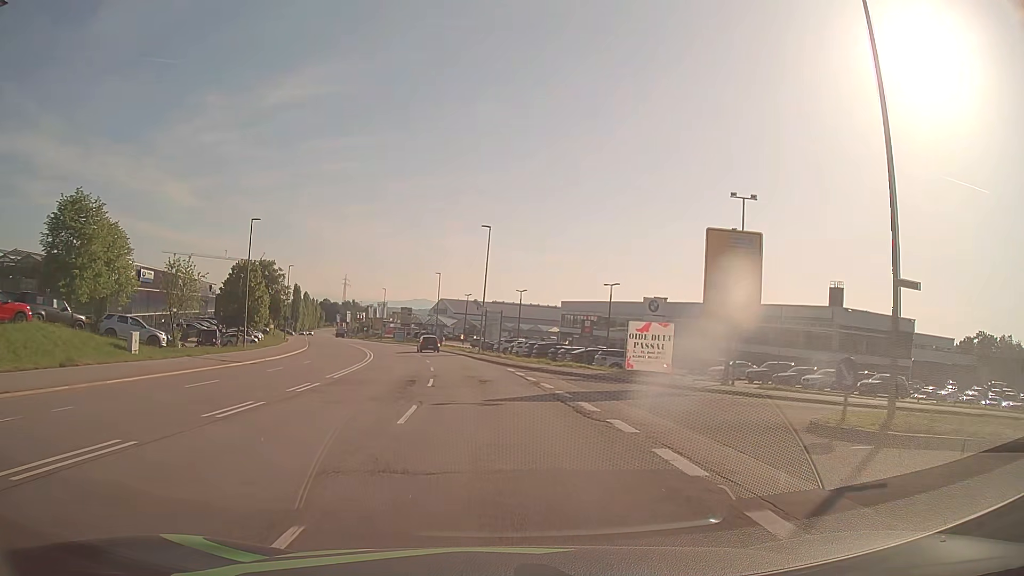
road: secondary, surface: asphalt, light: Day
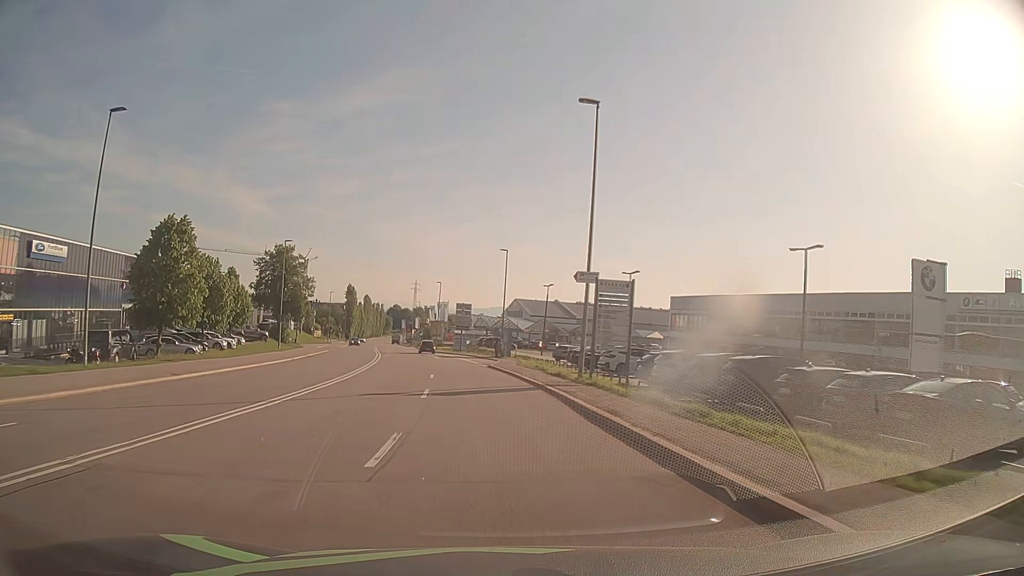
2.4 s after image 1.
(-1.7, +30.3) m; -7°
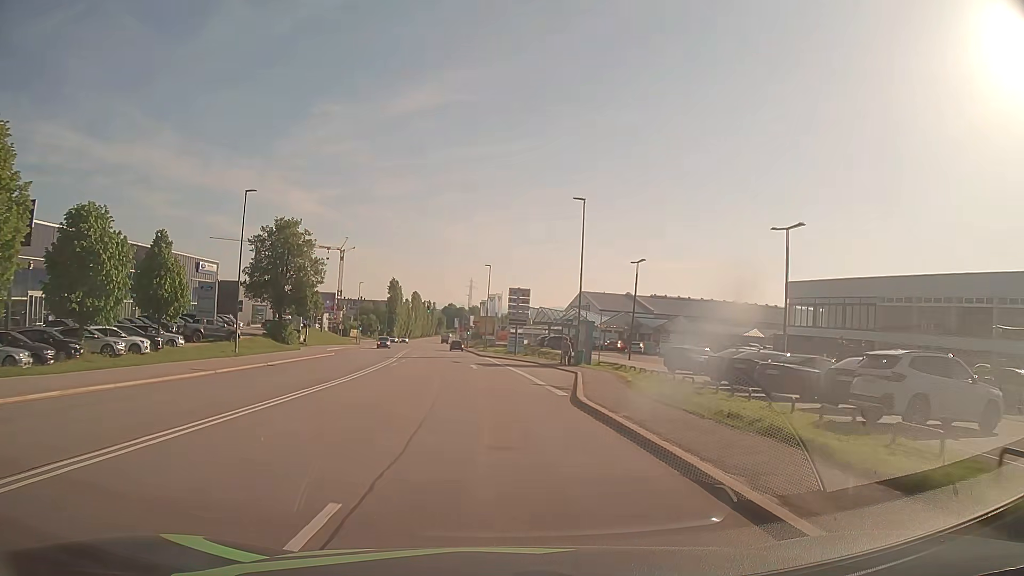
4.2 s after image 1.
(-1.0, +22.8) m; -5°
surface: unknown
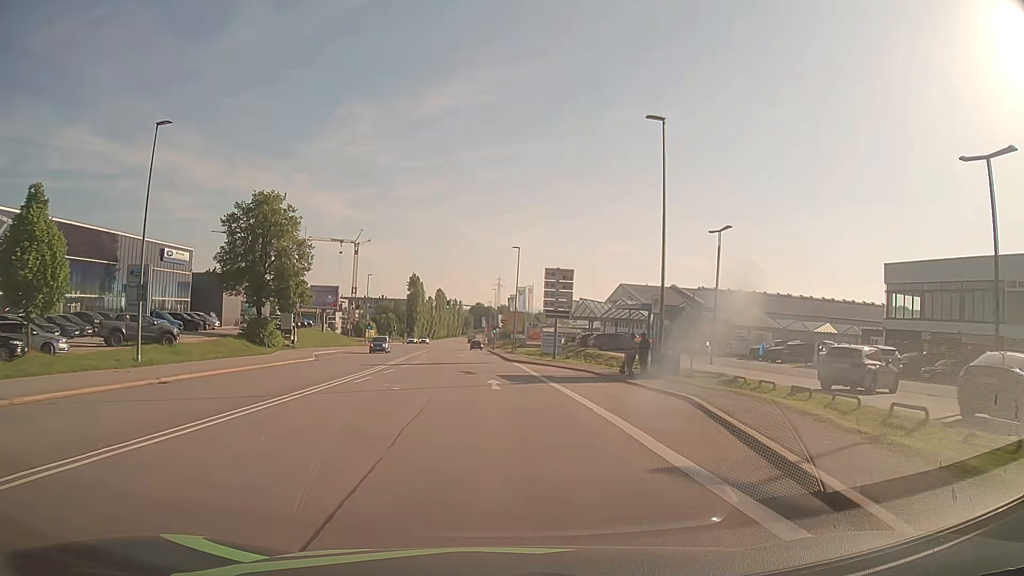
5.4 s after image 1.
(-0.3, +15.3) m; -2°
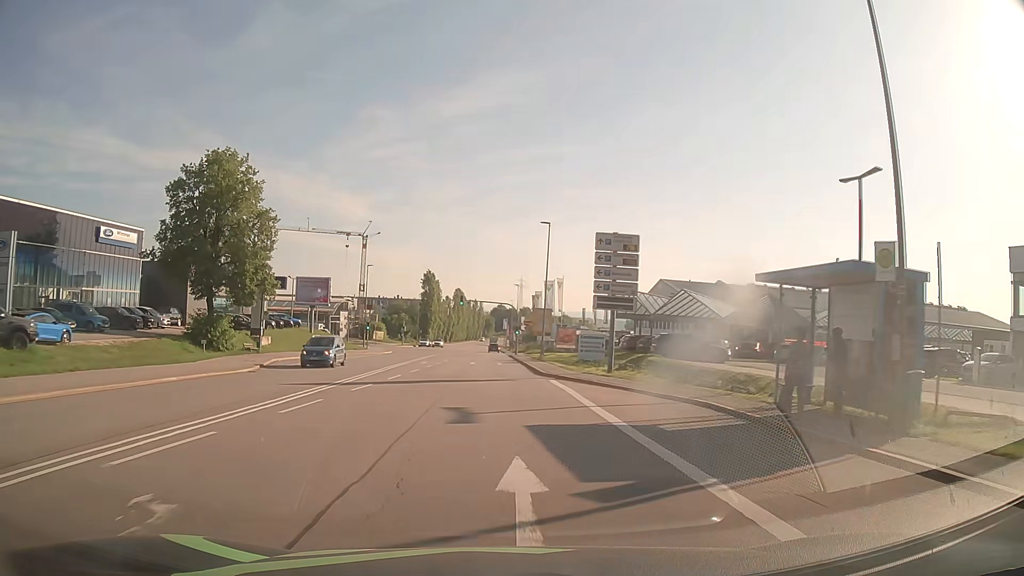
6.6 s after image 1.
(-0.3, +15.3) m; -2°
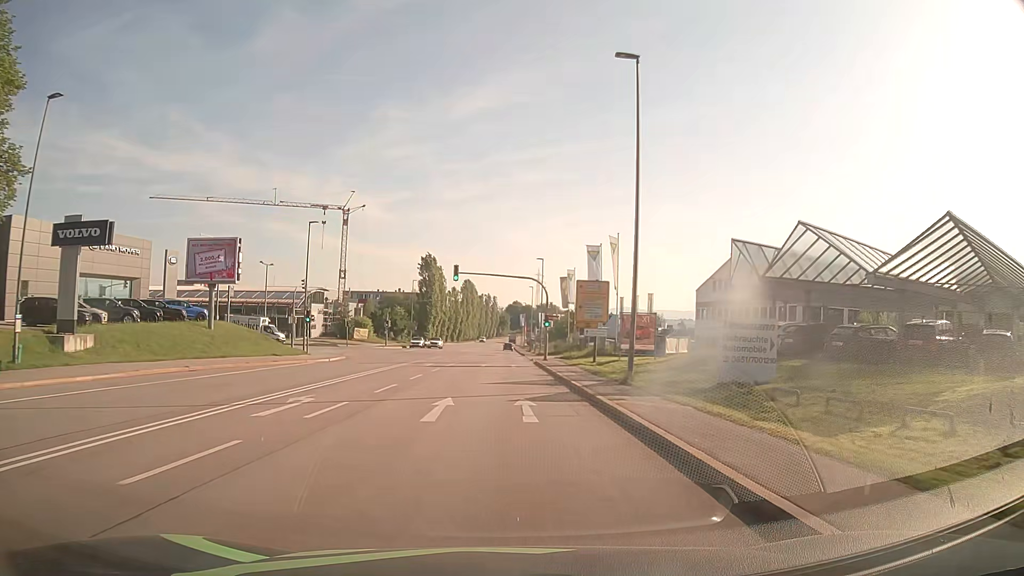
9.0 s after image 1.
(-0.5, +30.6) m; -1°
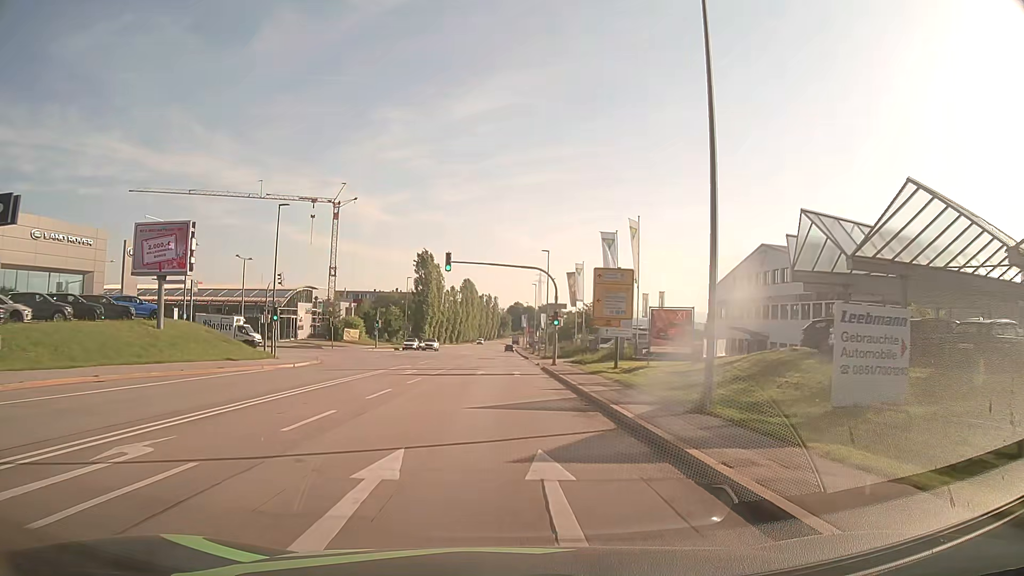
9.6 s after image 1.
(0.0, +7.6) m; 0°
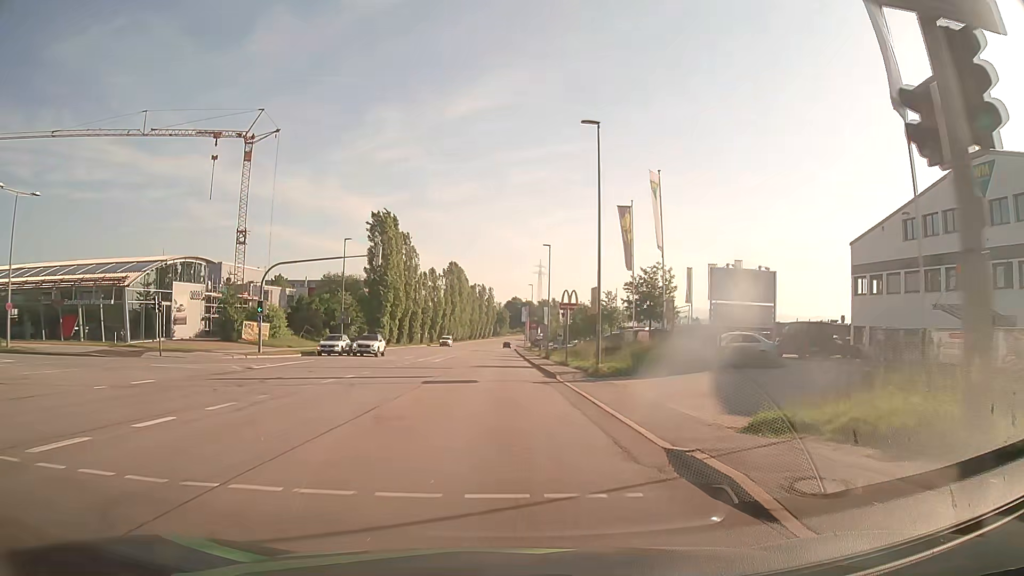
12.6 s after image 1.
(+0.3, +38.2) m; +1°
(0, +10) (0, +20) (0, +30) (0, +40) (0, +50) (0, +60) (0, +70) (0, +80) (0, +90) (0, +100) m
